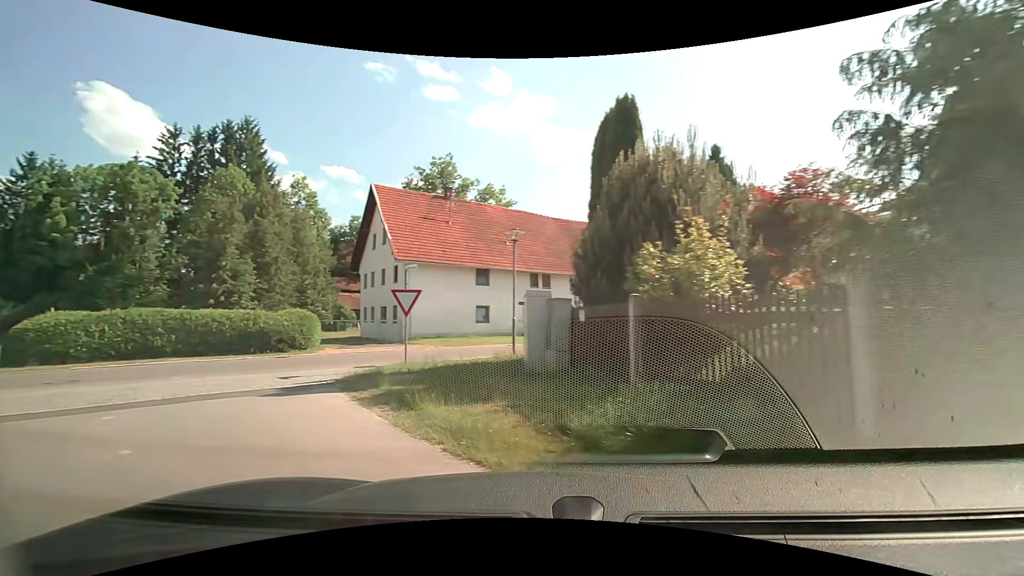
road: tertiary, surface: asphalt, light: Day
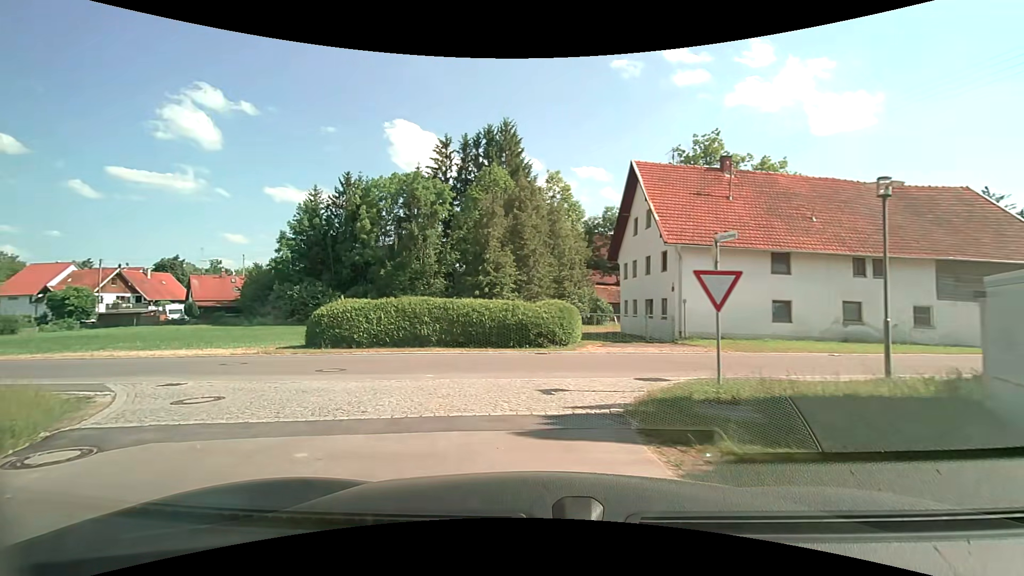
(-1.2, +4.2) m; -28°
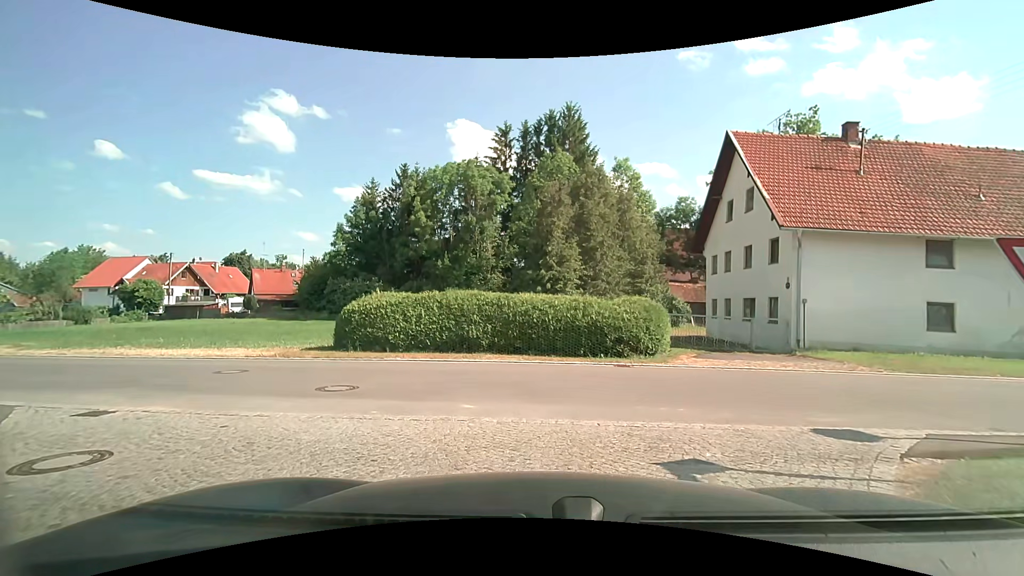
(-0.4, +3.9) m; -6°
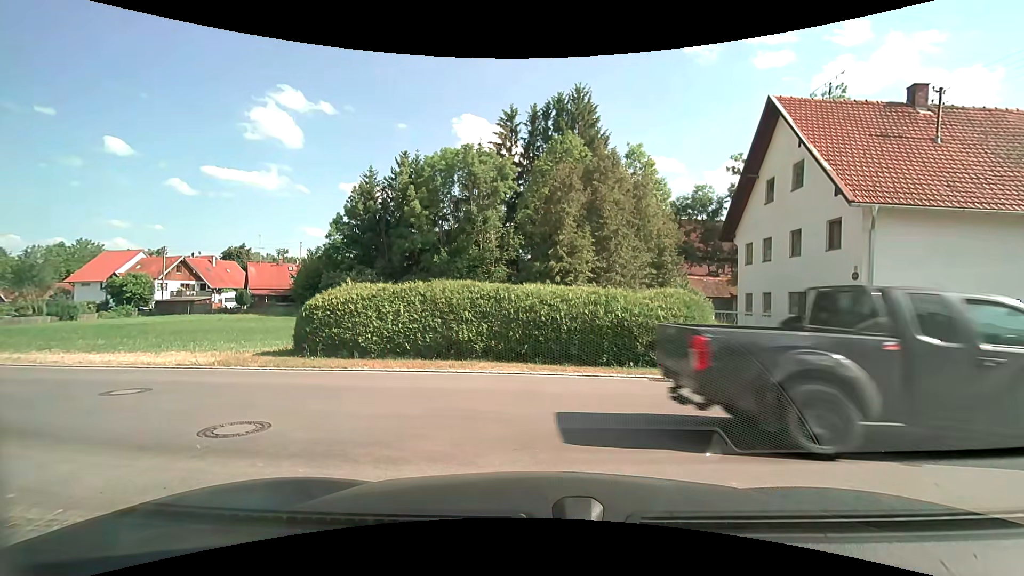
(-0.1, +3.2) m; -1°
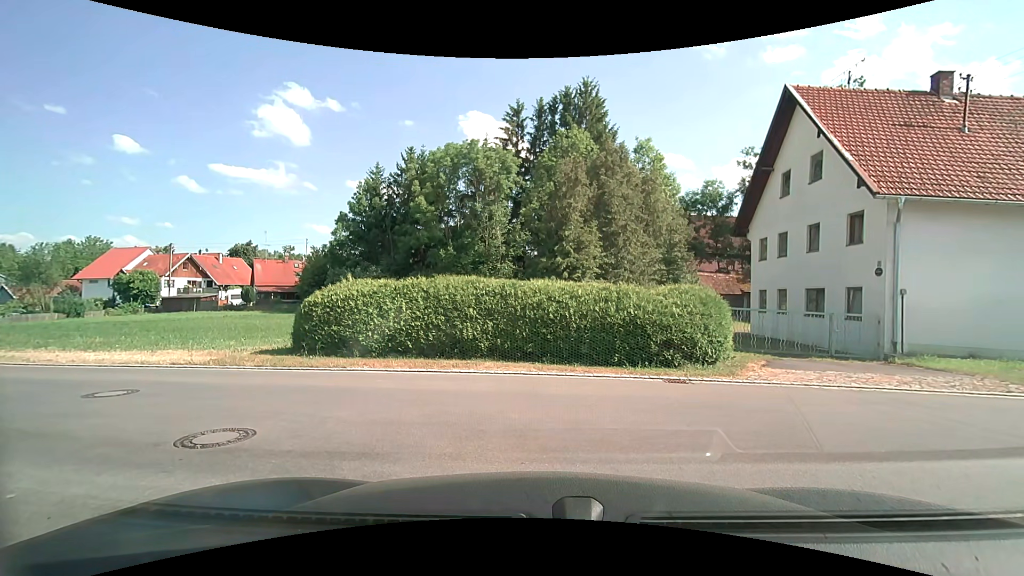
(0.0, +0.6) m; 0°
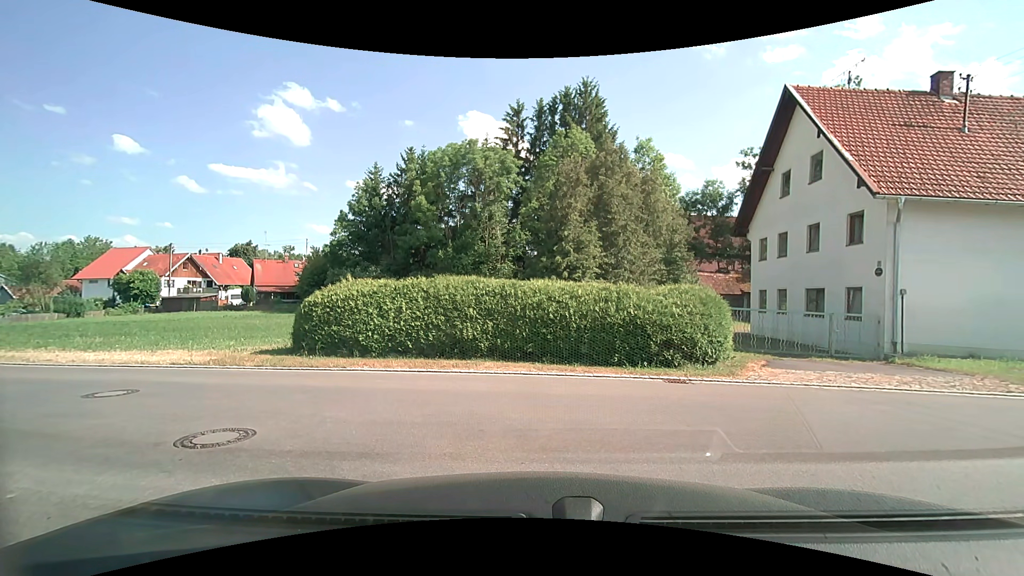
(0.0, 0.0) m; 0°
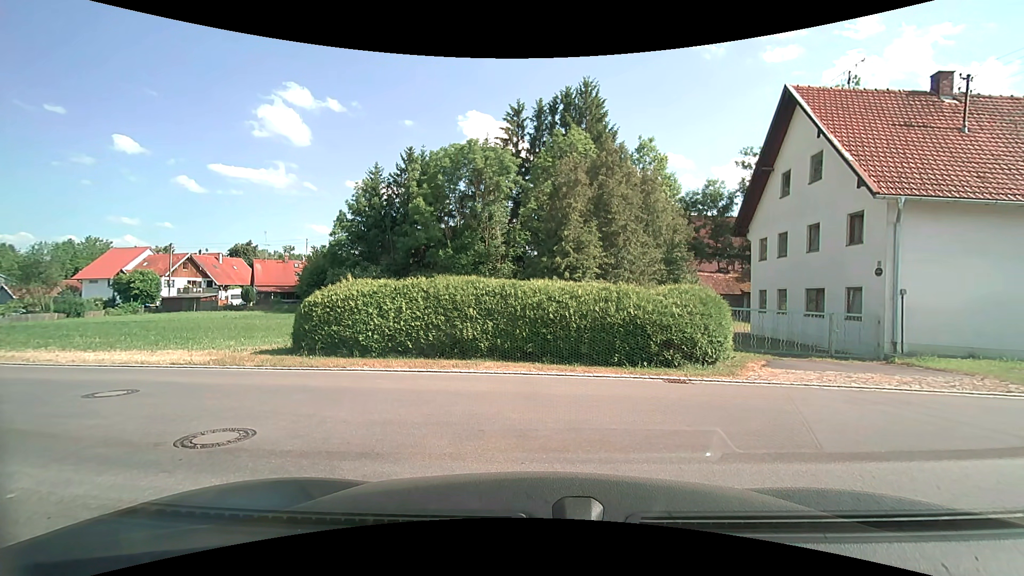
(0.0, 0.0) m; 0°
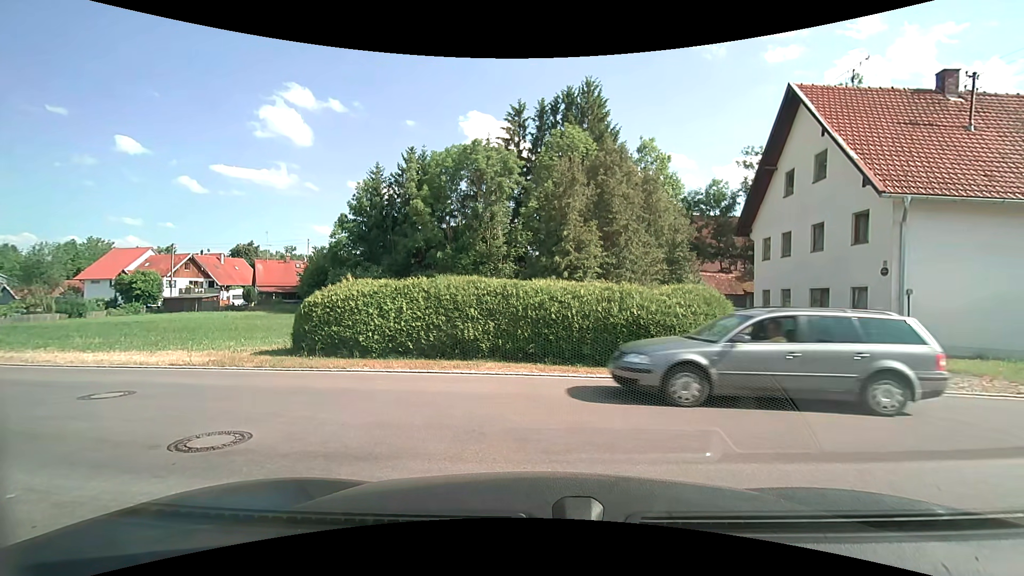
(0.0, +0.1) m; 0°
